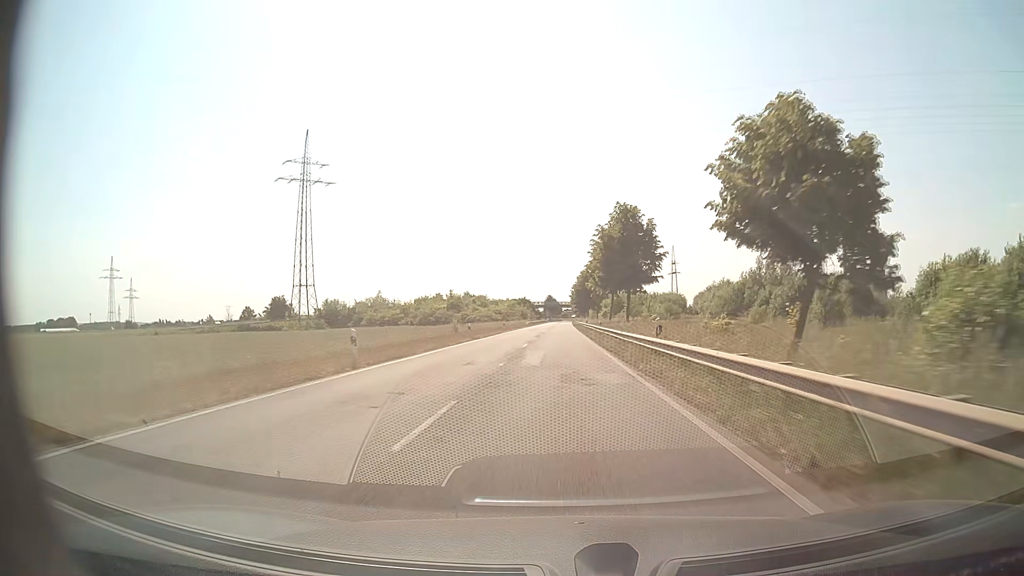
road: secondary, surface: asphalt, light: Day
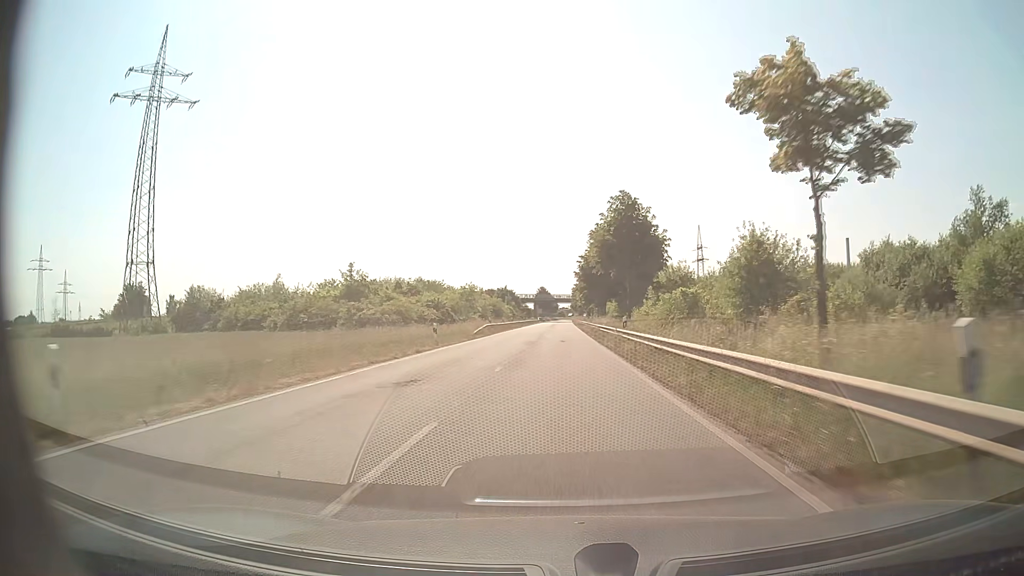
(0.0, +62.8) m; 0°
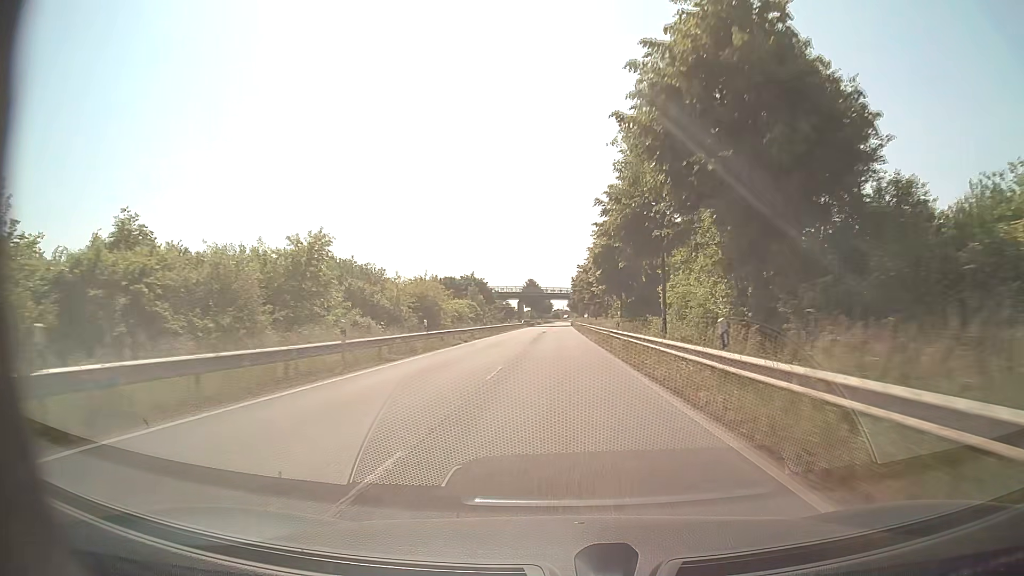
(+0.2, +50.2) m; +1°
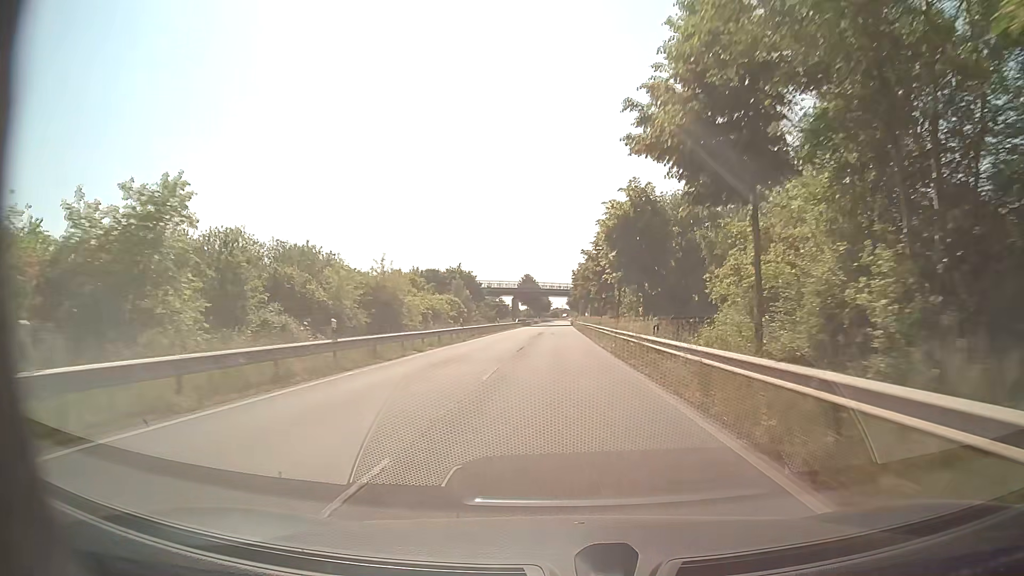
(-0.1, +12.5) m; 0°
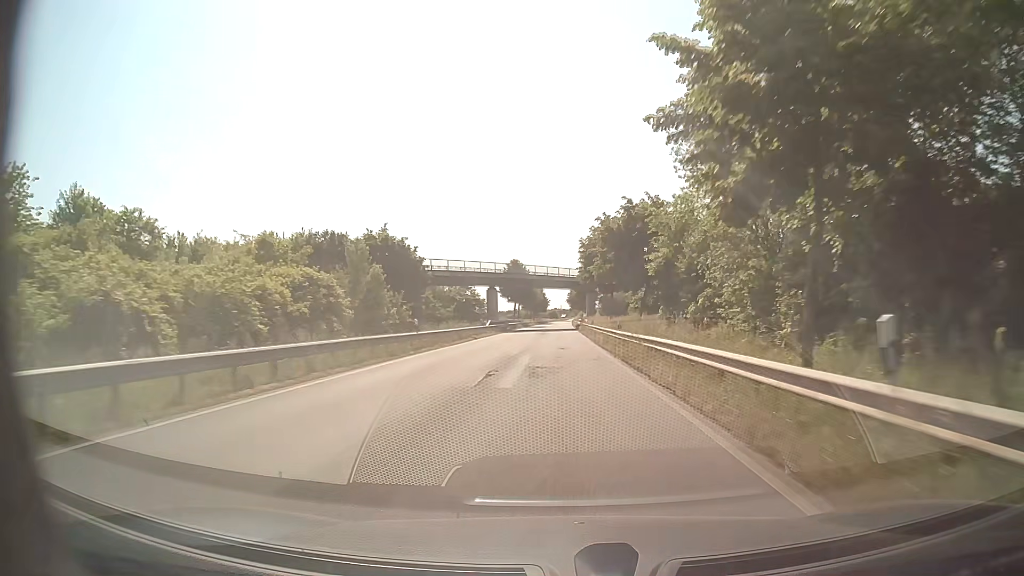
(0.0, +37.6) m; 0°
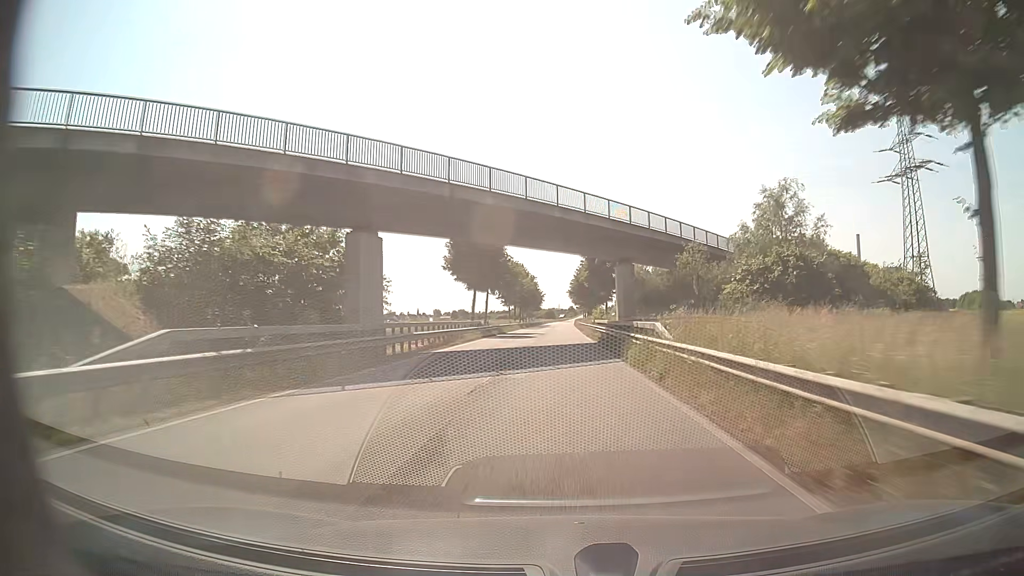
(-0.1, +50.1) m; 0°
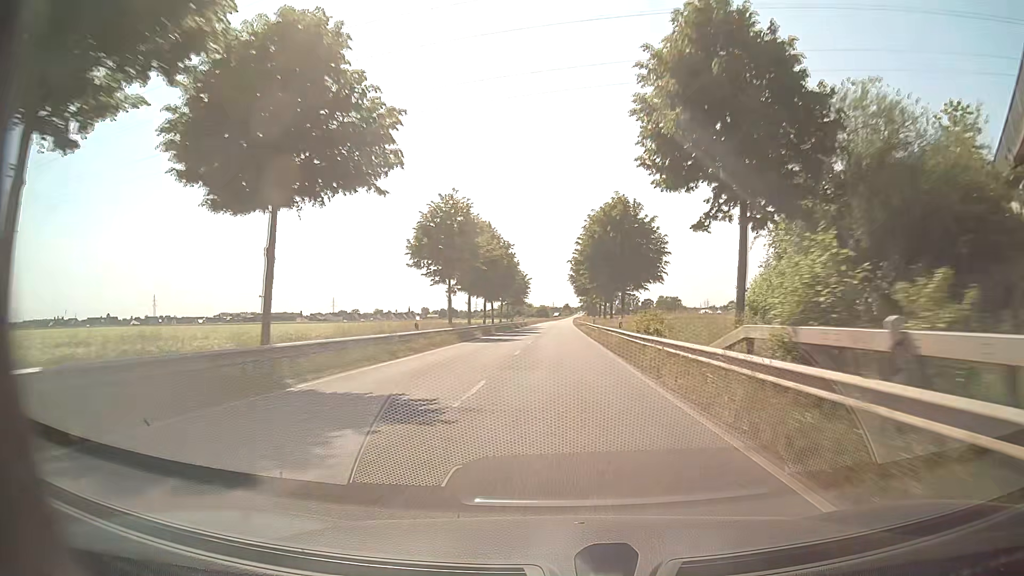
(+0.4, +50.2) m; 0°
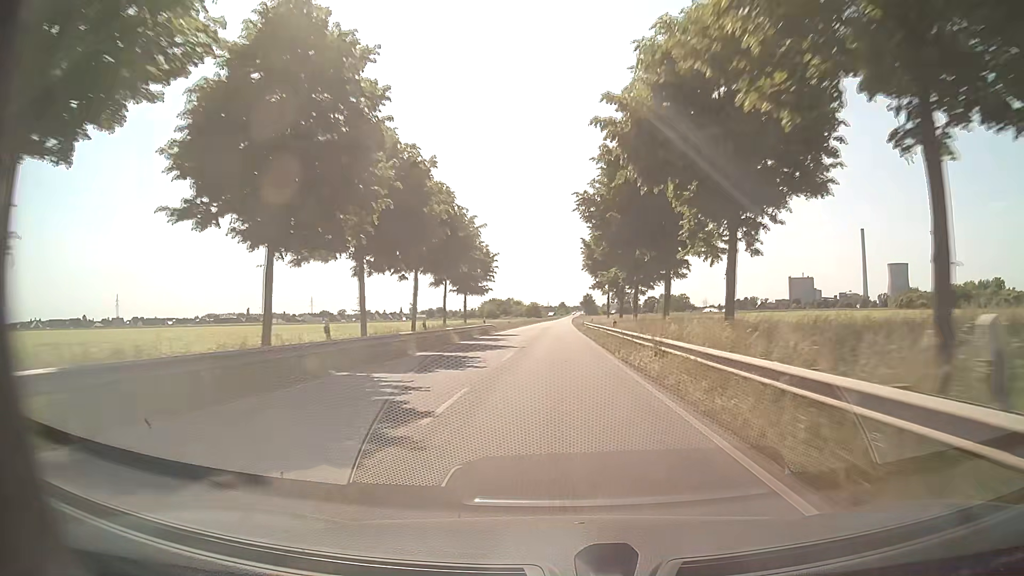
(+1.0, +50.2) m; +1°
(0, +10) (0, +20) (0, +30) (0, +40) (0, +50) (0, +60) (+1, +70) (+1, +80) (+1, +90) (+1, +100) m
